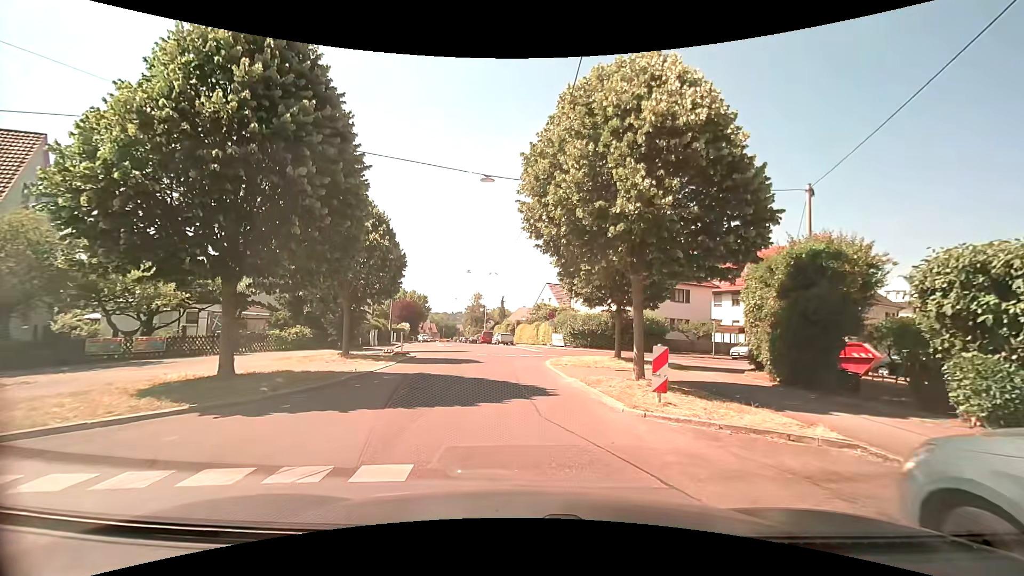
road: residential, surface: asphalt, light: Day
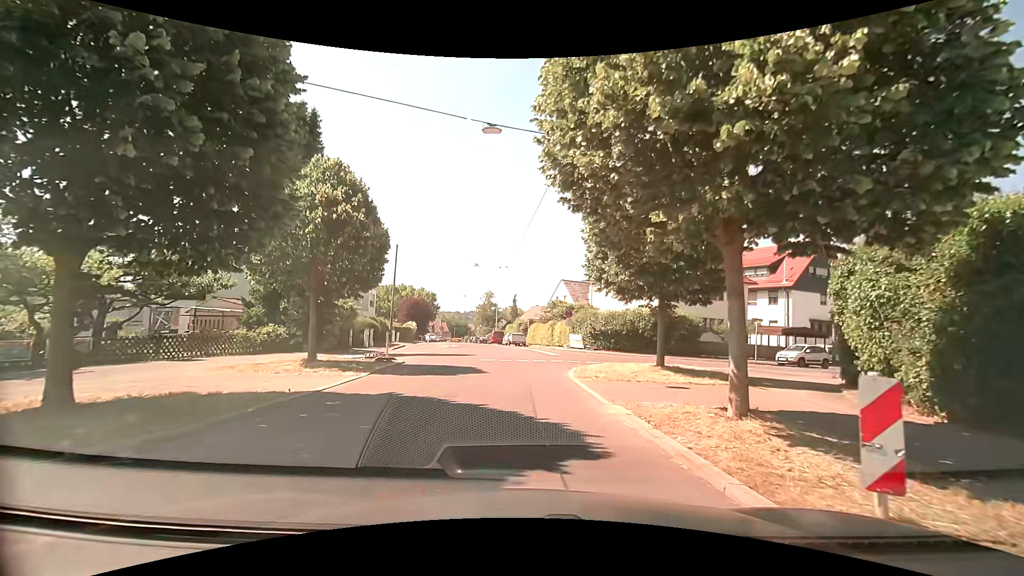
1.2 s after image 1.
(-0.1, +4.7) m; -2°
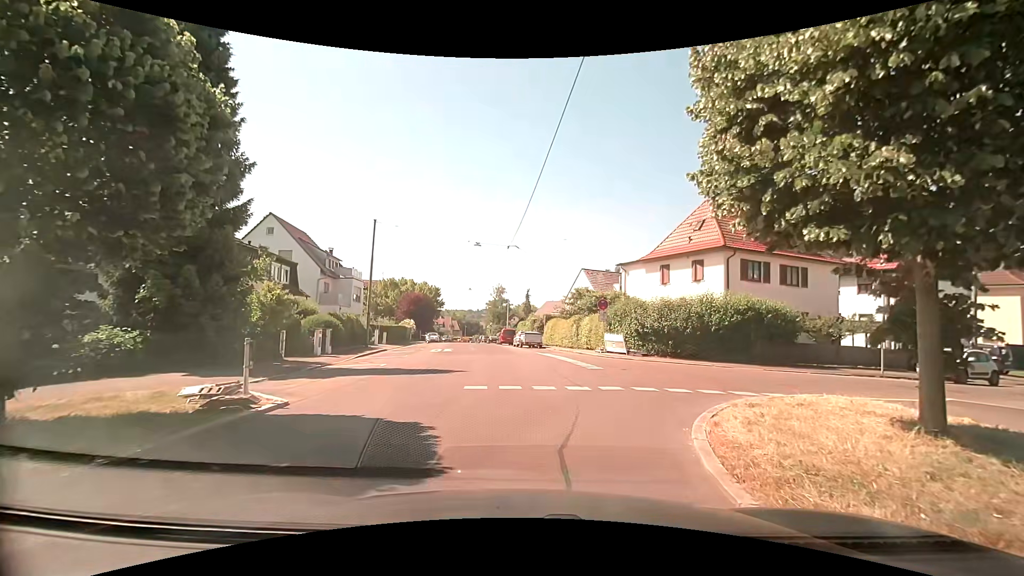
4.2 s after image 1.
(-0.1, +10.5) m; 0°
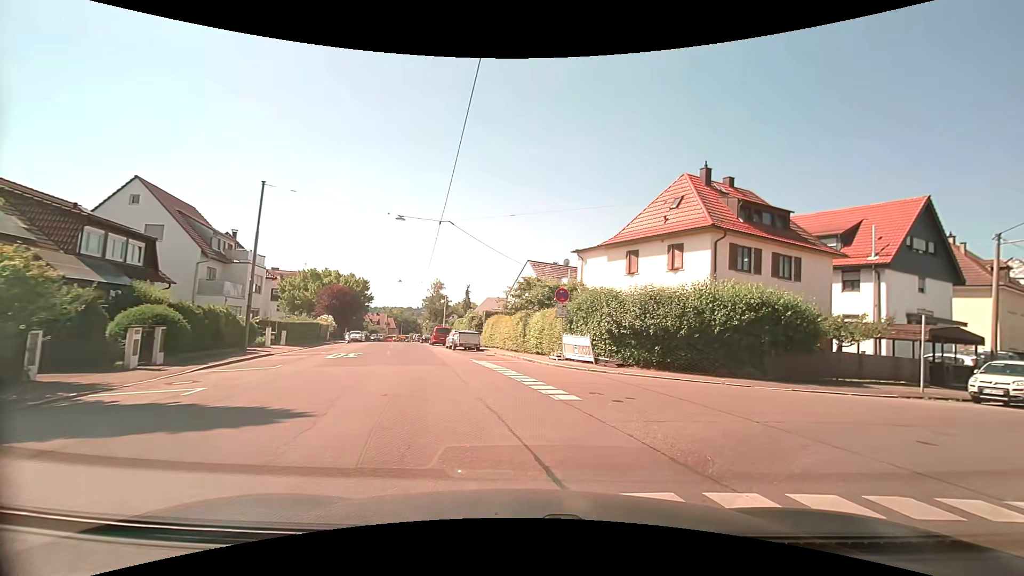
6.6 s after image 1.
(+0.1, +7.5) m; +5°
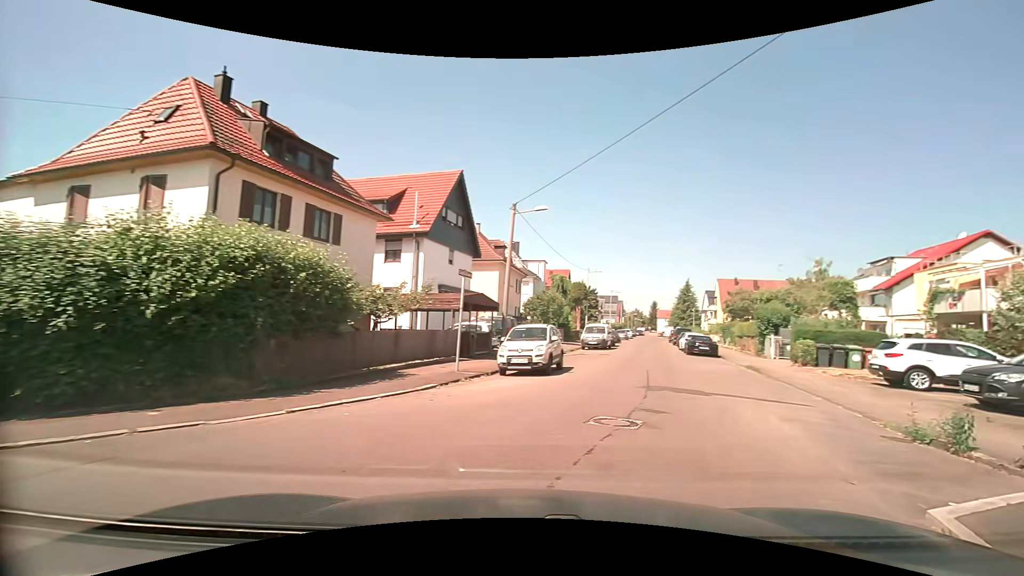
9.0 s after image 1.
(+3.3, +8.0) m; +49°
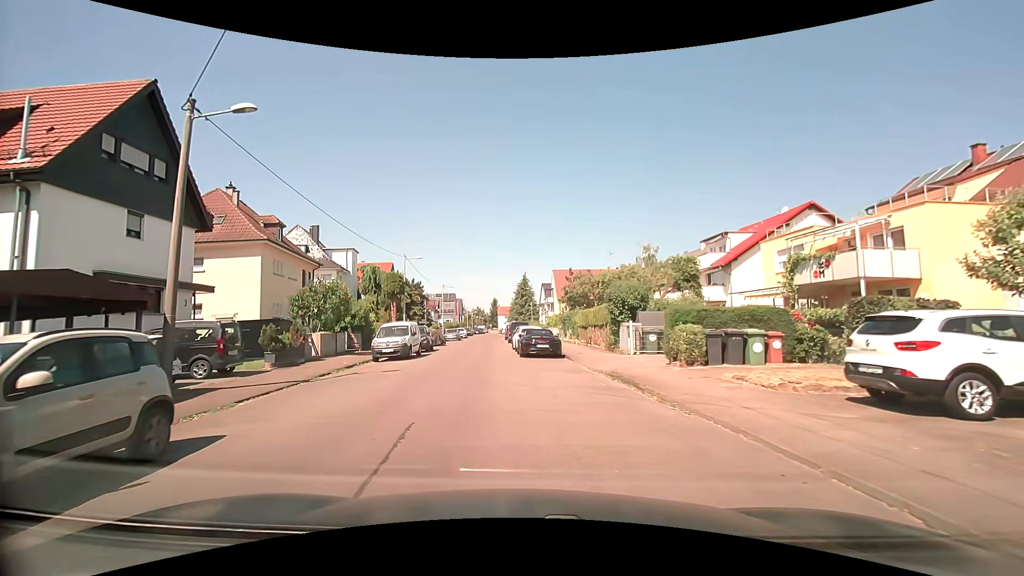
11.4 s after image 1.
(+3.2, +10.9) m; +17°
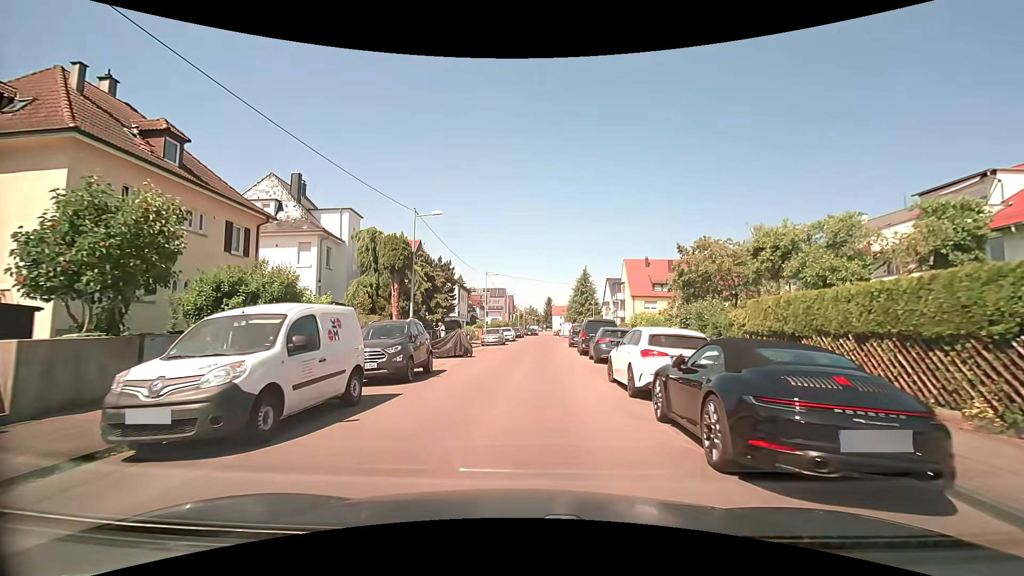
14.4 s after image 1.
(-1.1, +17.7) m; -5°
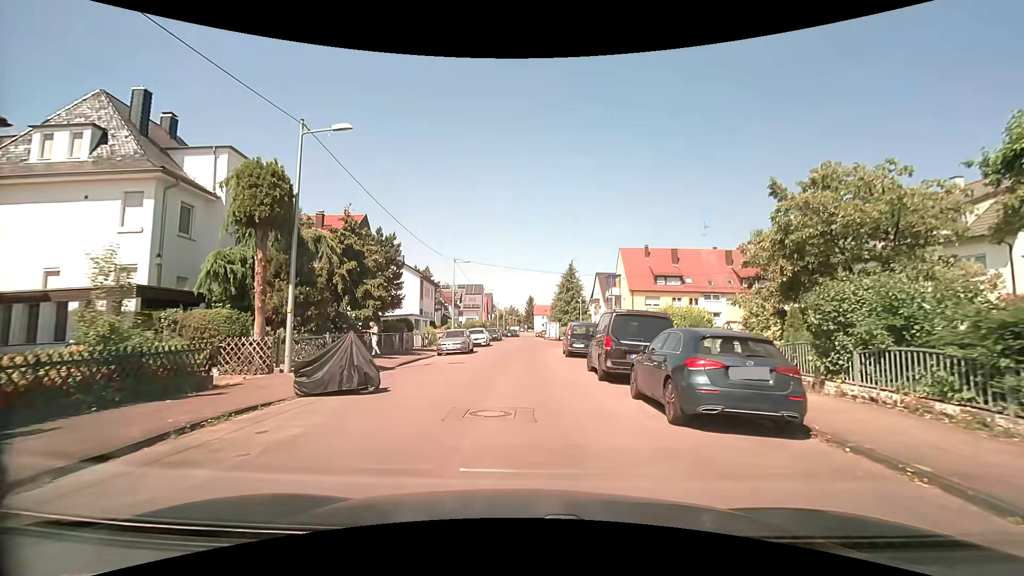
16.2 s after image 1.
(+0.2, +12.4) m; +2°
(0, +10) (0, +20) (0, +30) (+3, +40) (+3, +50) (+2, +60) (0, +69) (+1, +79) (+1, +89) (+1, +99) m
